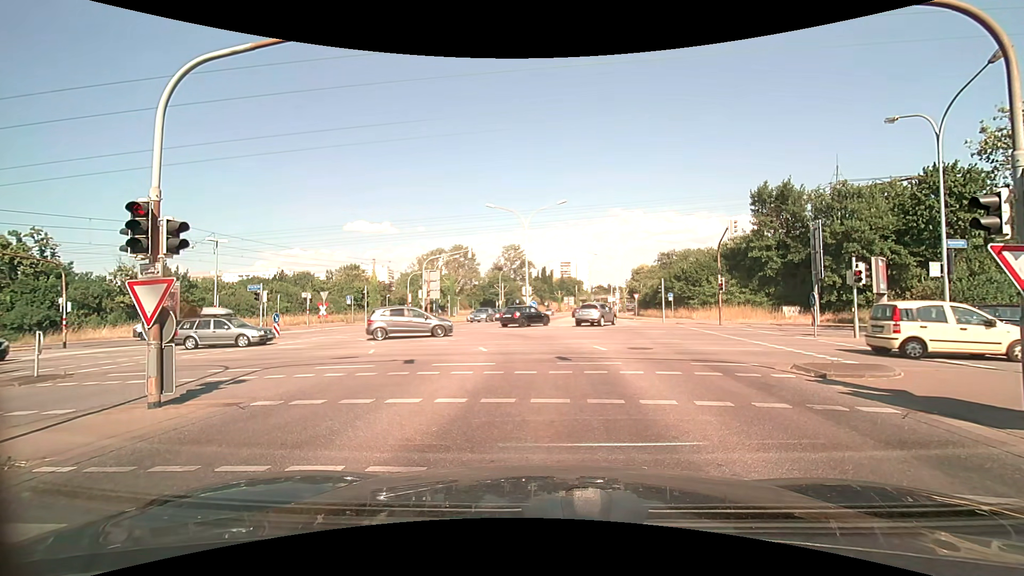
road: secondary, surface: asphalt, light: Day
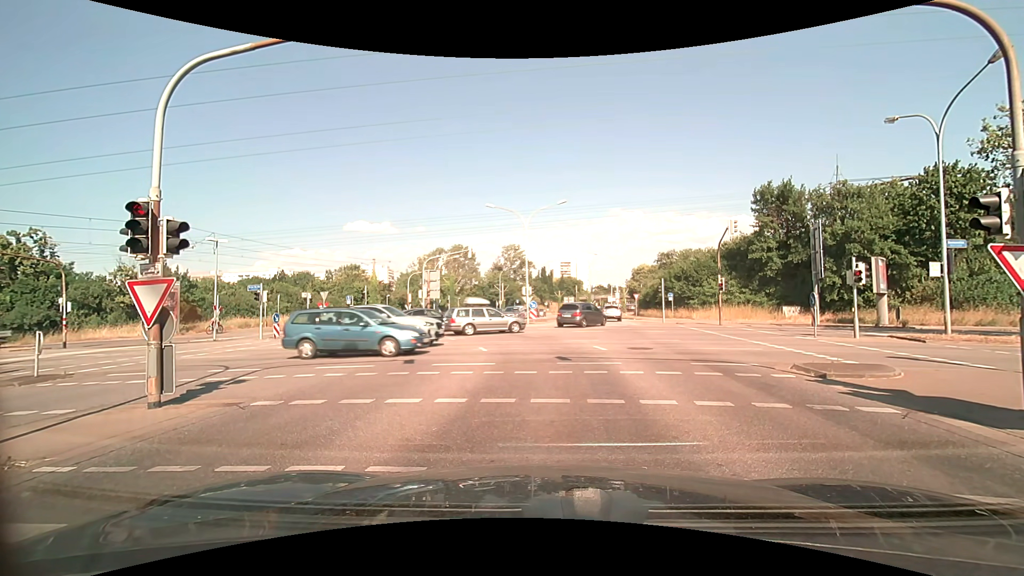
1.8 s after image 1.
(0.0, 0.0) m; 0°
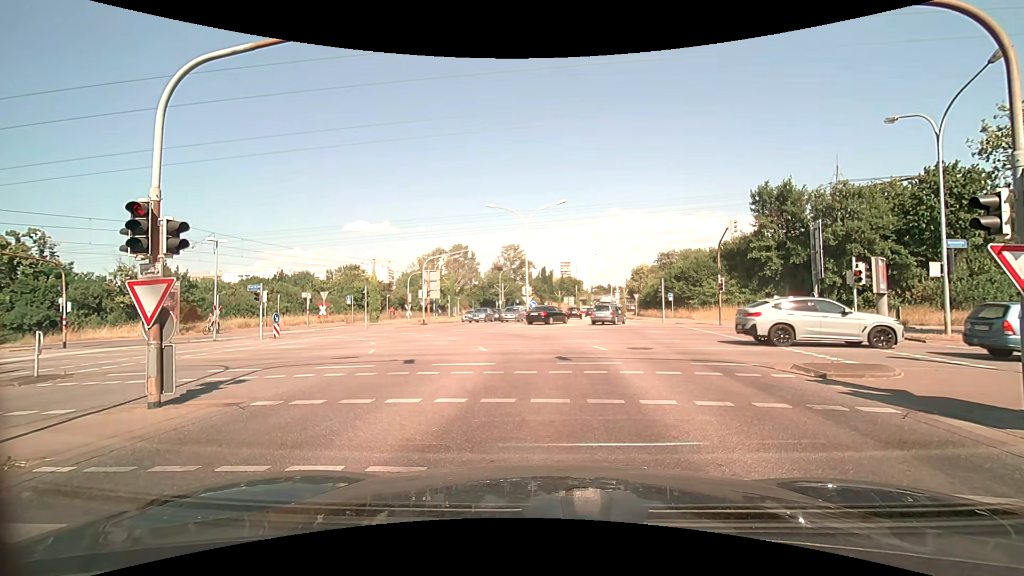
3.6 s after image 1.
(0.0, 0.0) m; 0°
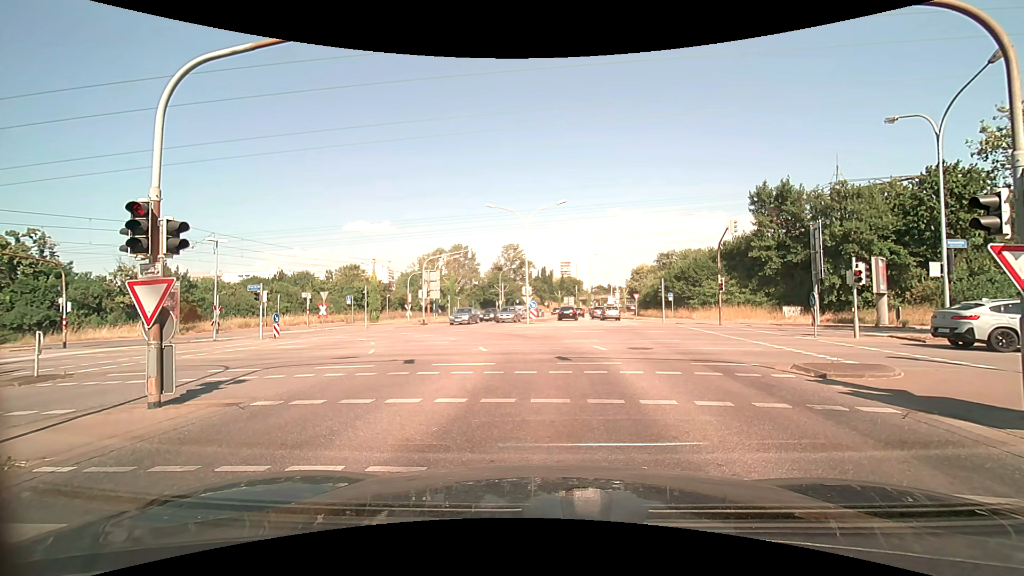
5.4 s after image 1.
(0.0, 0.0) m; 0°
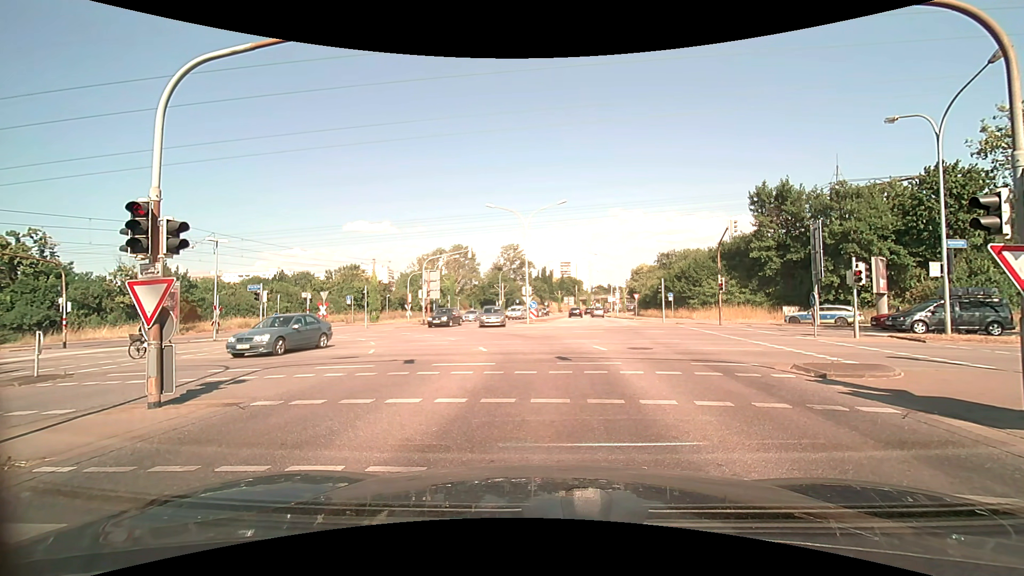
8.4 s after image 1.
(0.0, 0.0) m; 0°
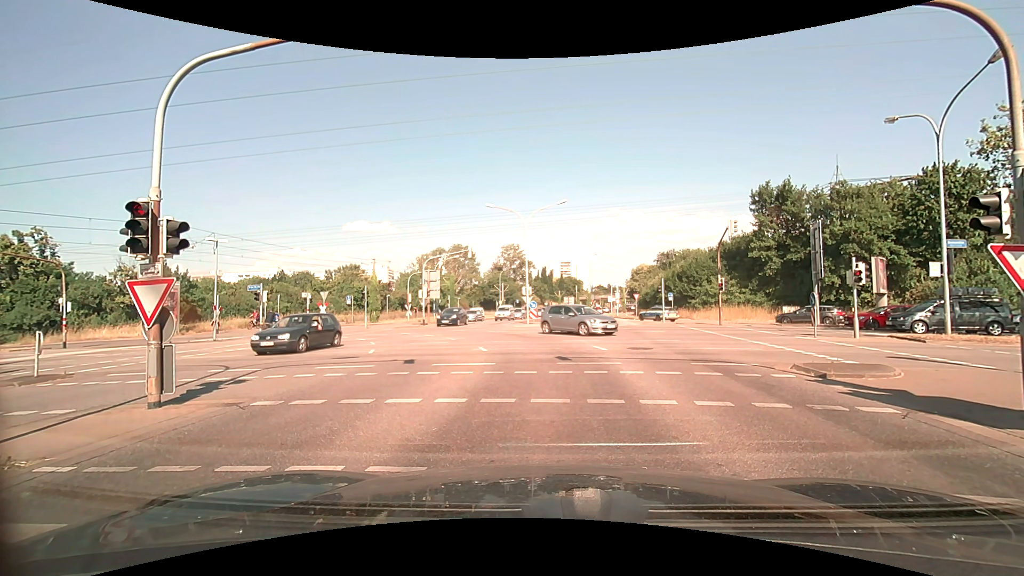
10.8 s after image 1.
(0.0, 0.0) m; 0°
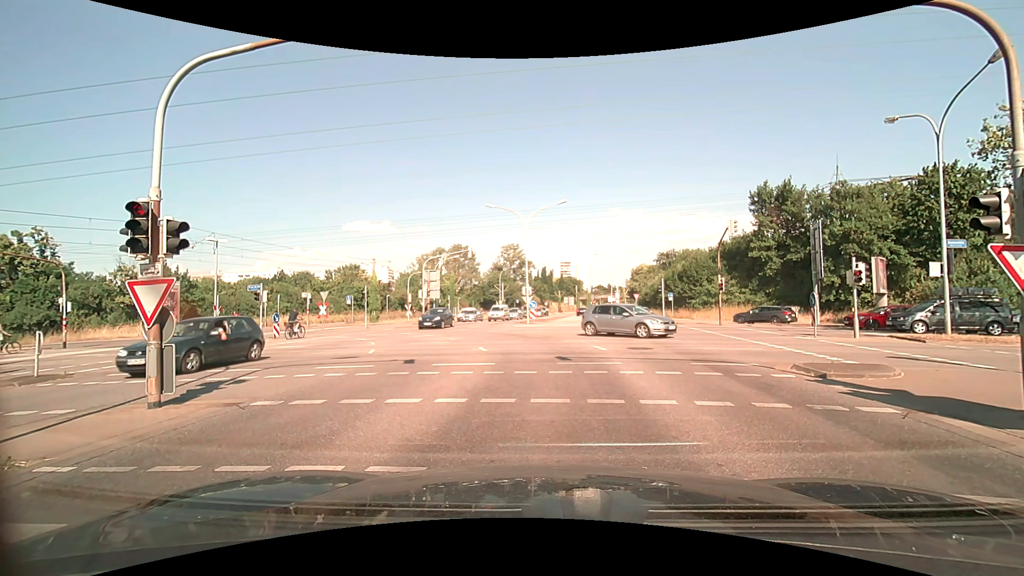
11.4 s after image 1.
(0.0, 0.0) m; 0°
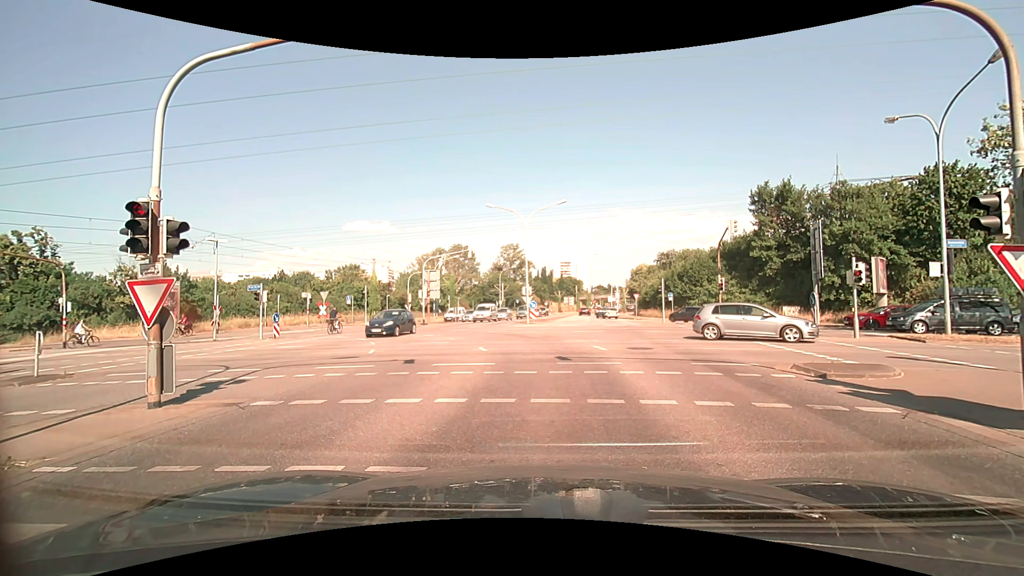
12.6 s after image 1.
(0.0, 0.0) m; 0°
(0, +10) (0, +20) (-3, +29) (-10, +36) (-20, +39) (-30, +41) (-40, +42) (-50, +44) (-59, +45) (-69, +47) m
